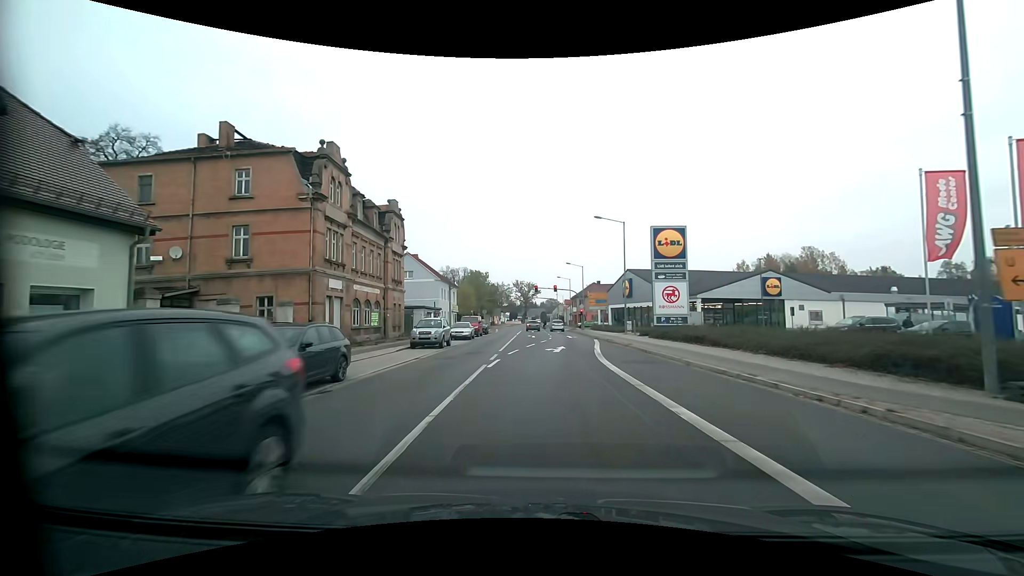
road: primary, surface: asphalt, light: Day
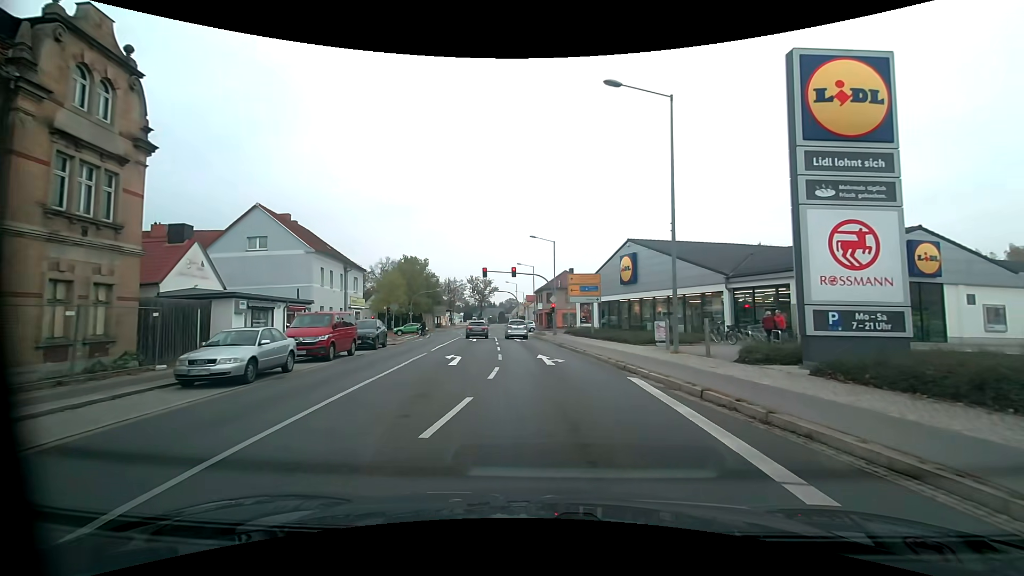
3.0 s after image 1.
(+0.8, +25.9) m; +5°
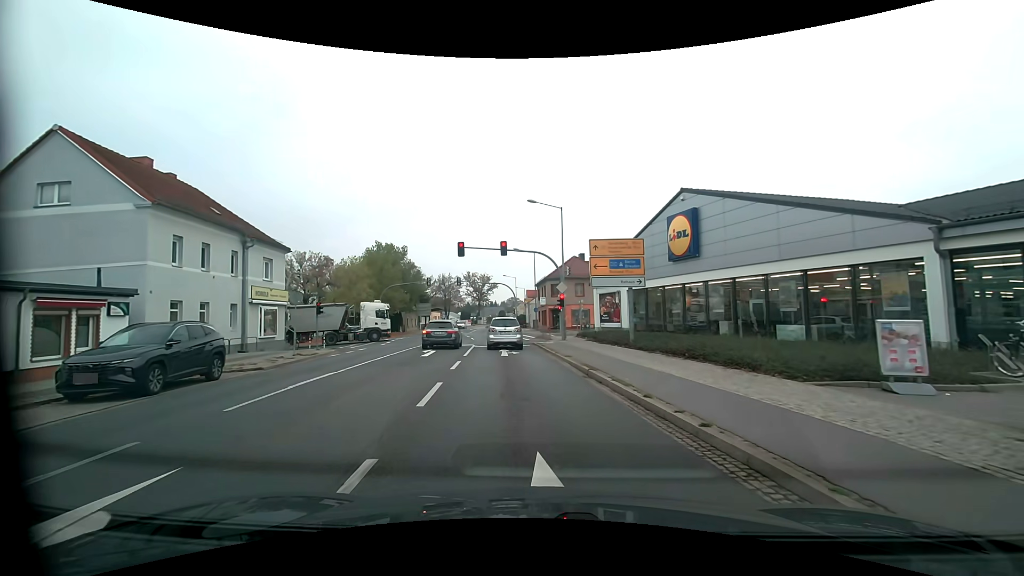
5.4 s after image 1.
(0.0, +15.5) m; 0°
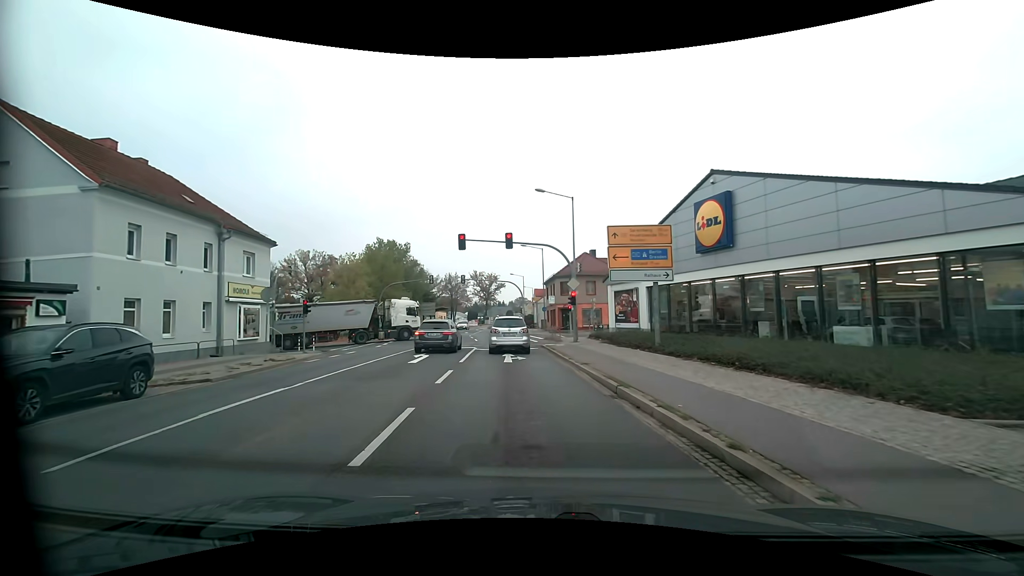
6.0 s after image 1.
(0.0, +3.1) m; -1°
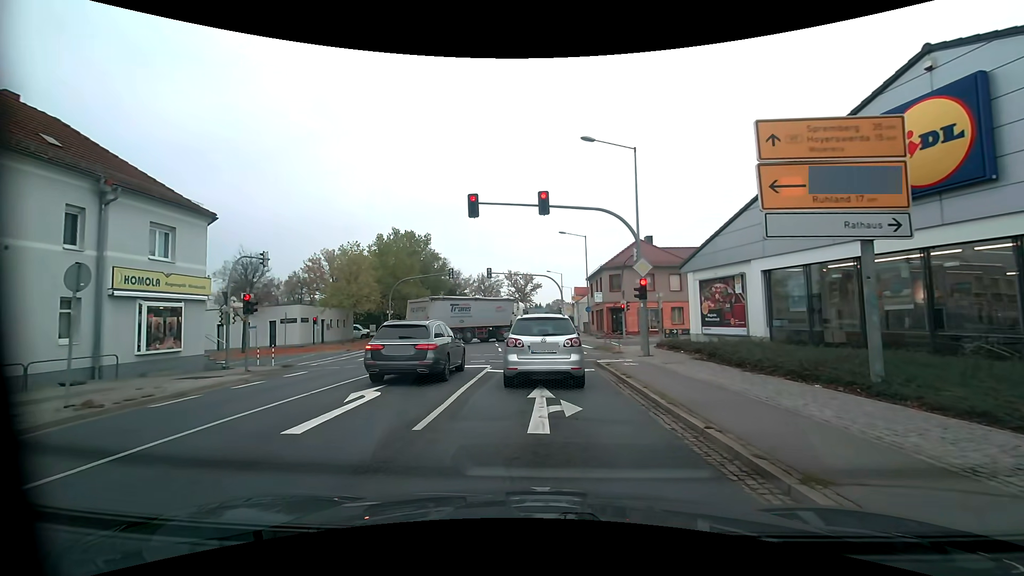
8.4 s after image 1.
(-0.4, +10.0) m; -4°
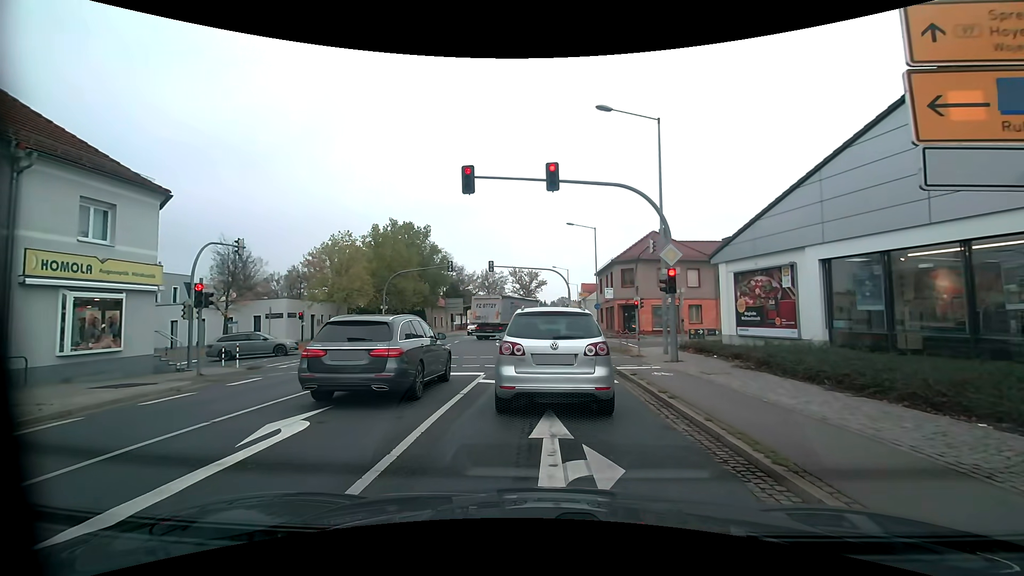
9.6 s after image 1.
(-0.1, +3.2) m; 0°
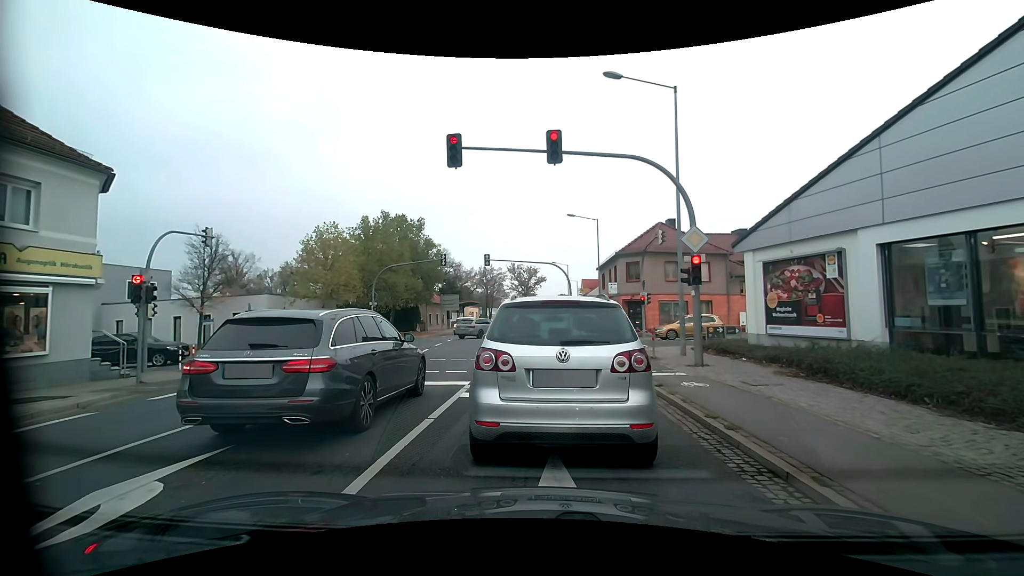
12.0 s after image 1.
(-0.1, +2.4) m; -2°
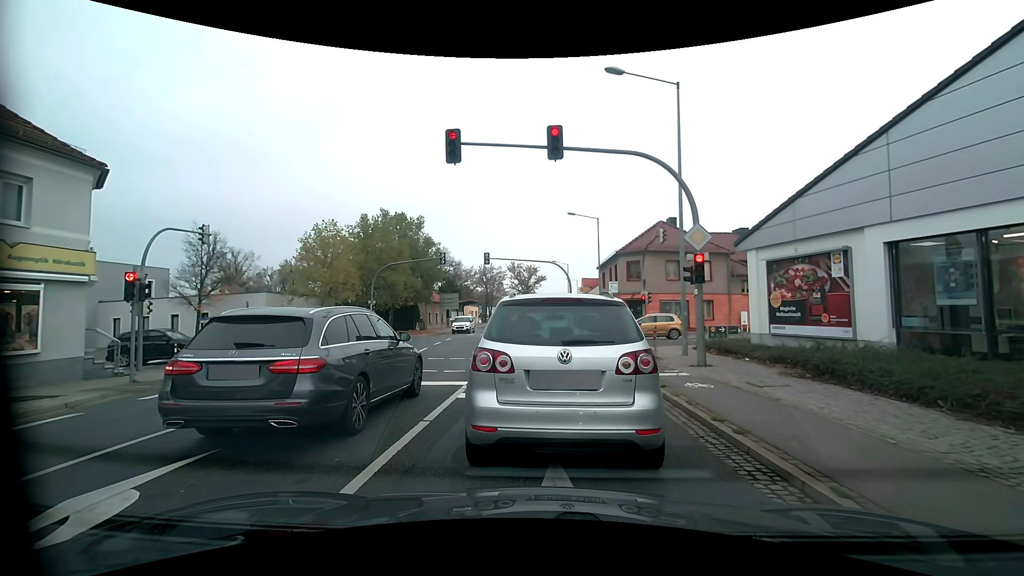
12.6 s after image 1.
(0.0, +0.2) m; 0°
(0, +10) (0, +20) (0, +30) (0, +40) (0, +50) (0, +60) (+1, +70) (+2, +80) (+3, +90) (+4, +100) m
